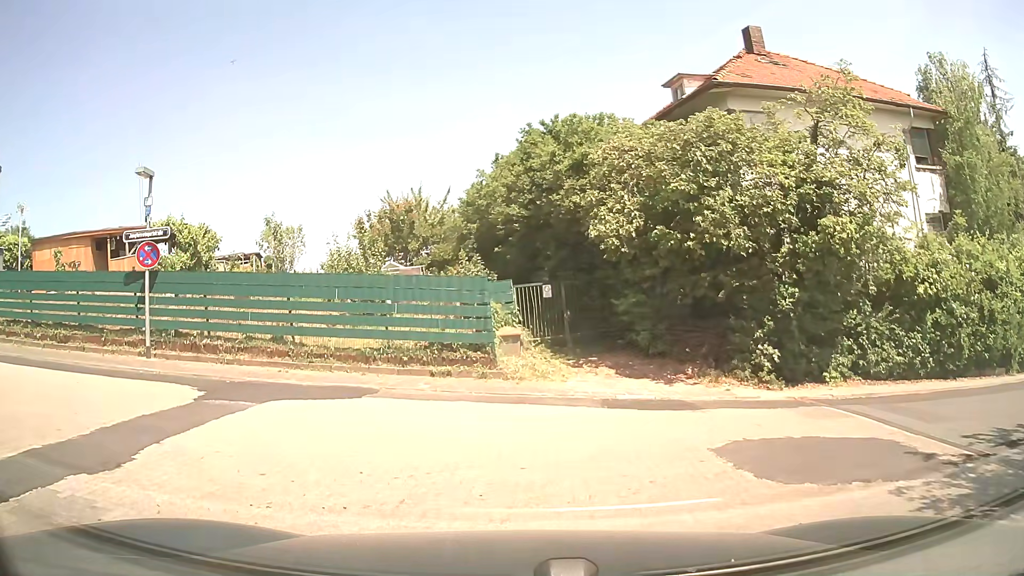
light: Day
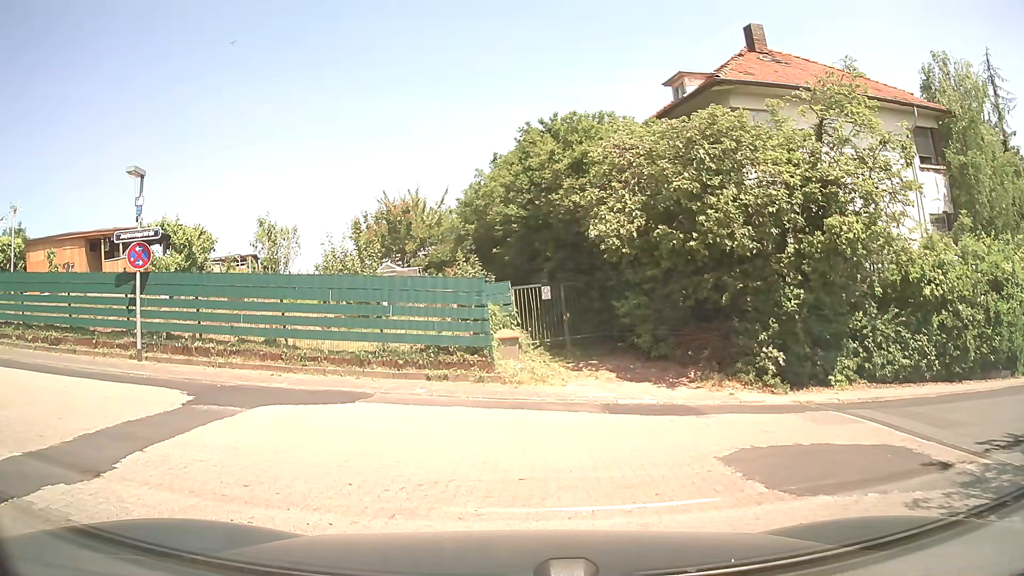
(0.0, +0.4) m; 0°
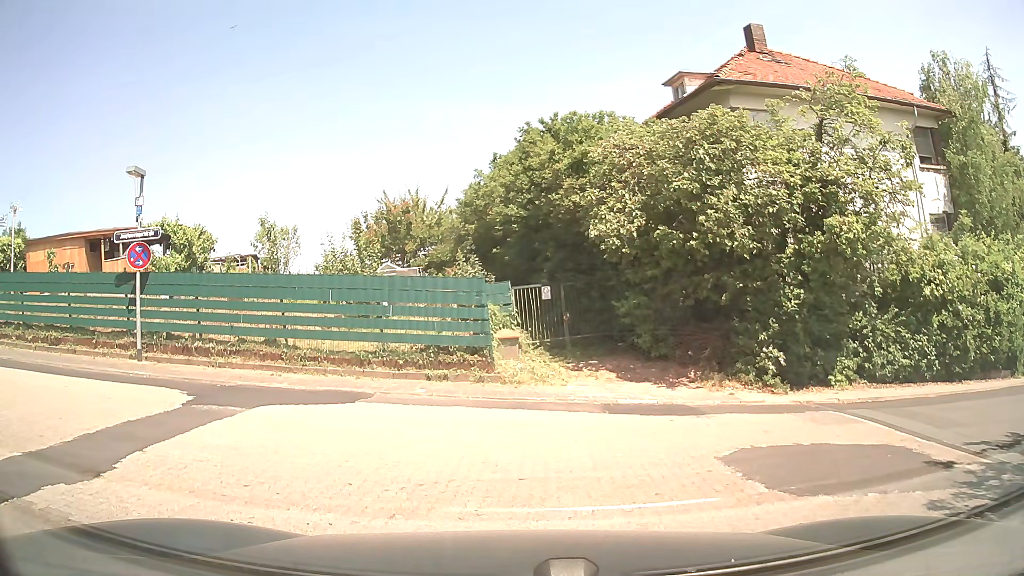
(0.0, 0.0) m; 0°
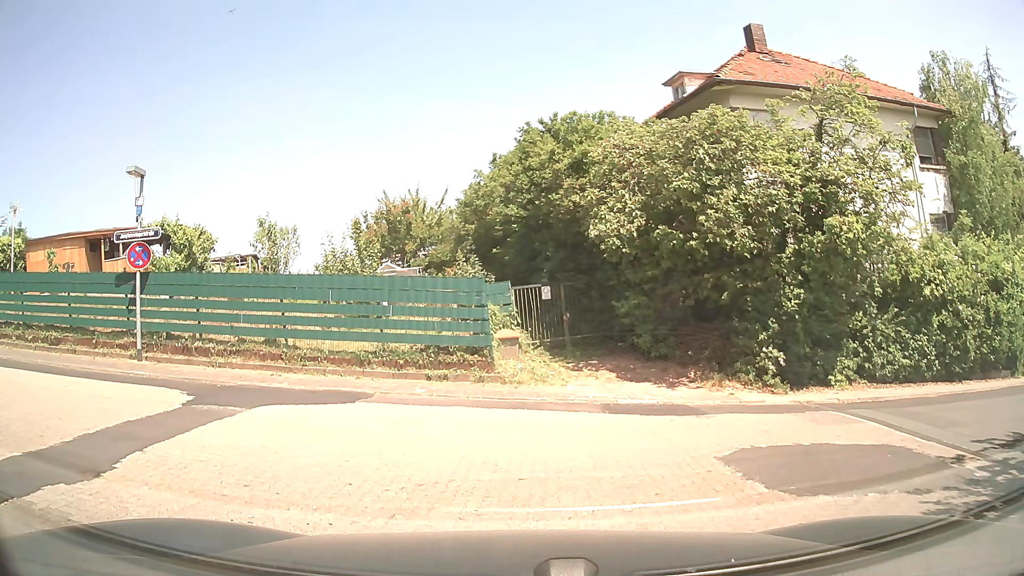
(0.0, 0.0) m; 0°
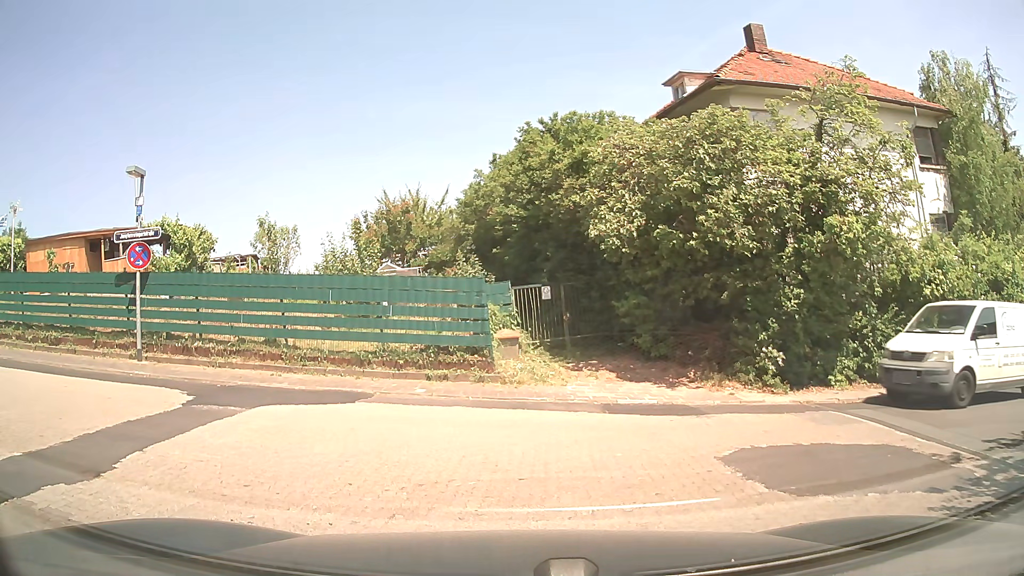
(0.0, 0.0) m; 0°
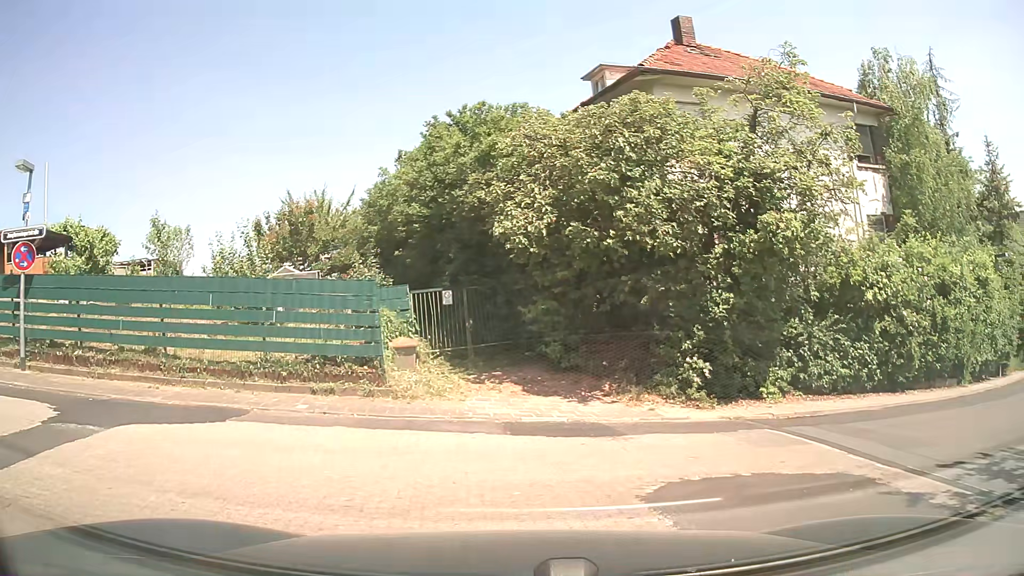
(0.0, +1.4) m; +8°
